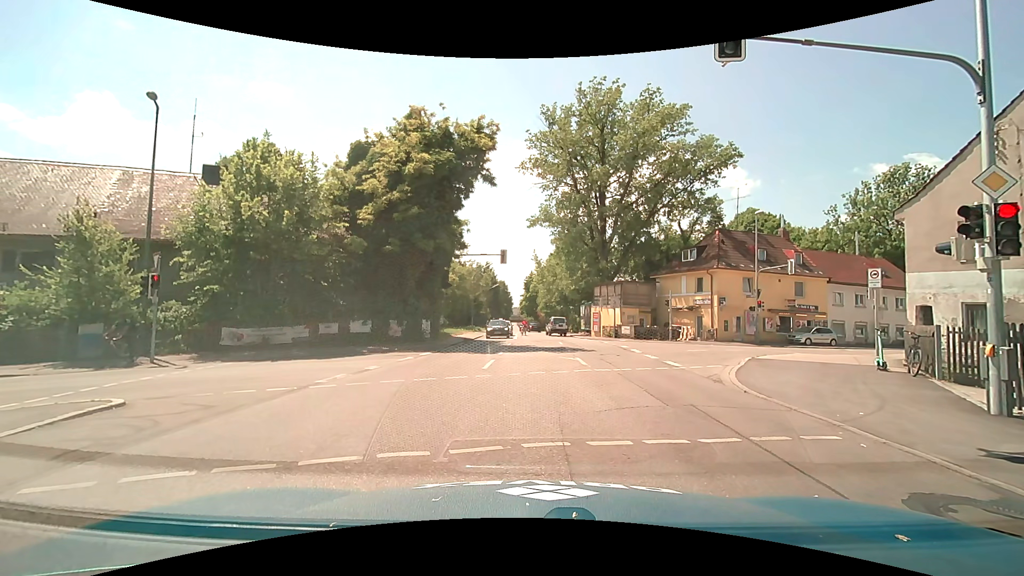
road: secondary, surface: asphalt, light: Day
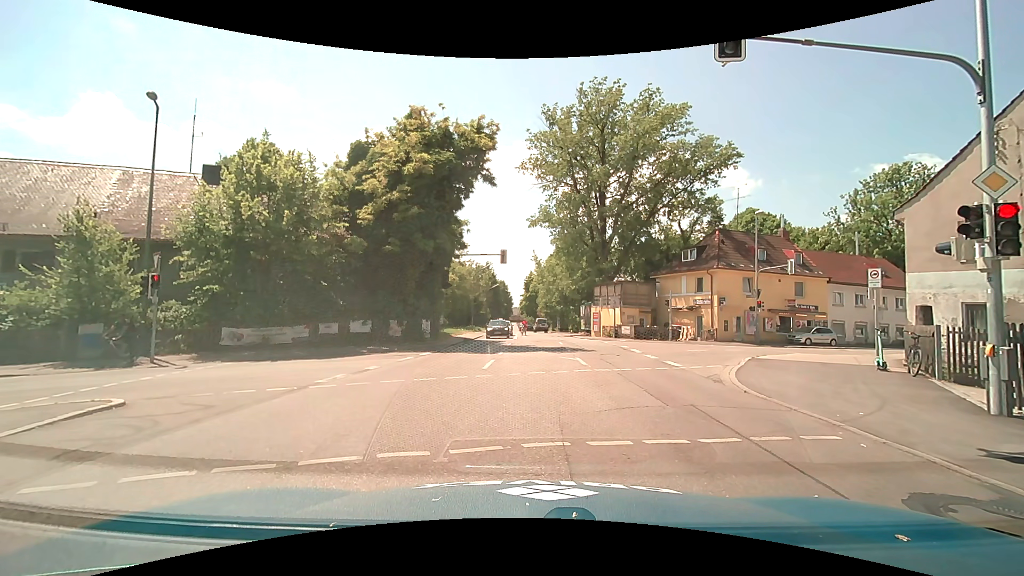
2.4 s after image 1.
(0.0, 0.0) m; 0°
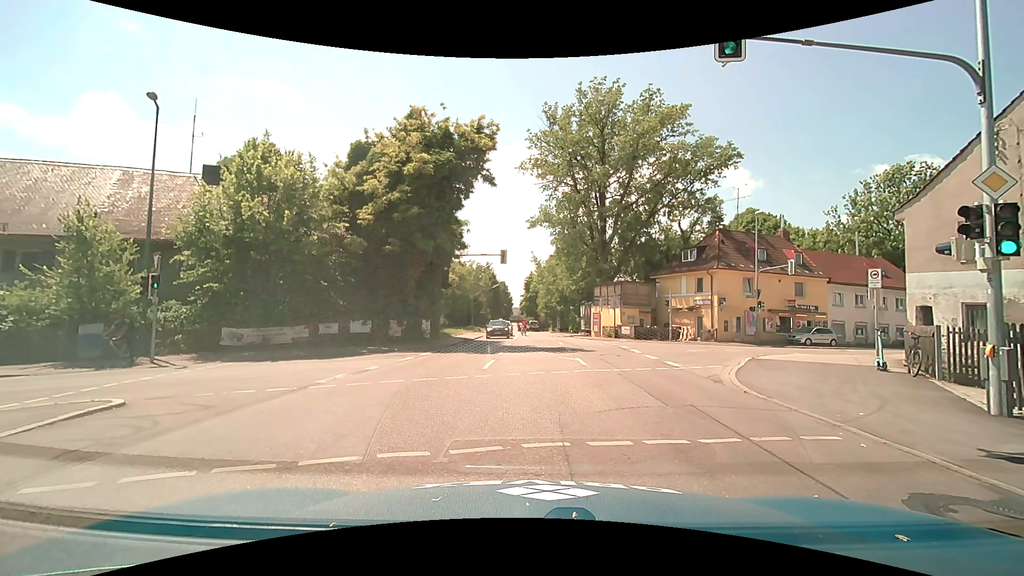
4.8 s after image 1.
(0.0, 0.0) m; 0°
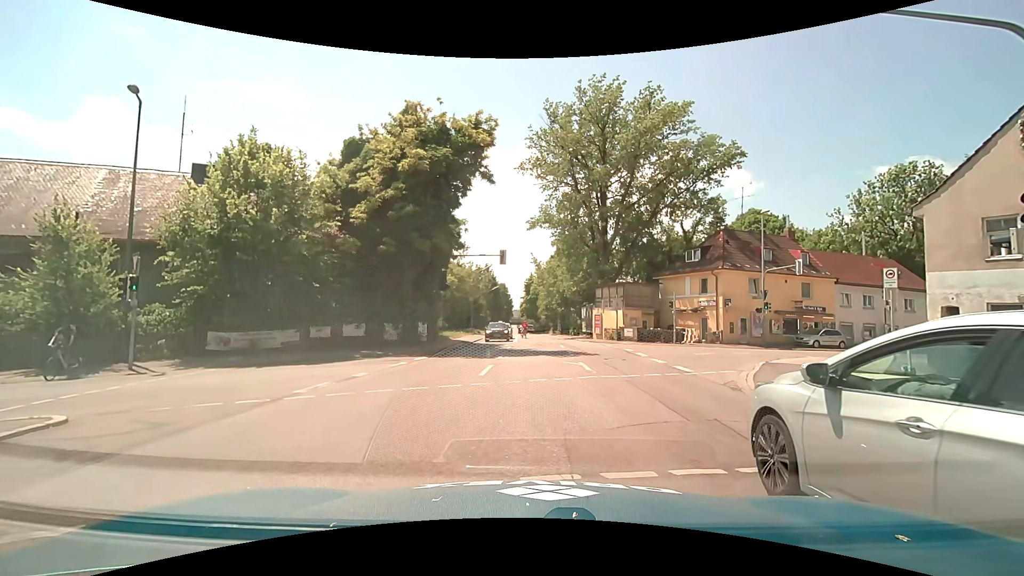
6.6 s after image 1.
(0.0, +1.0) m; 0°
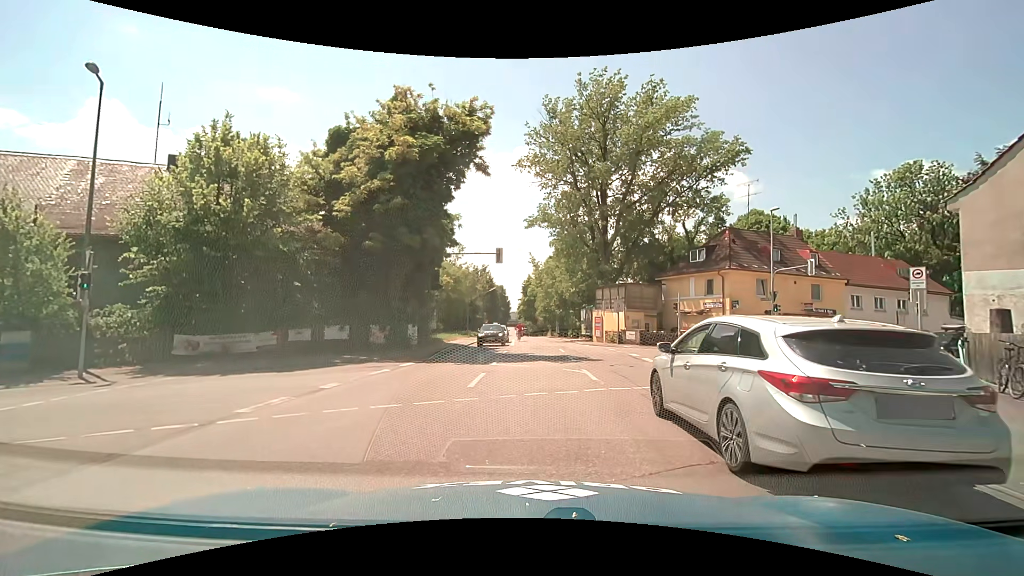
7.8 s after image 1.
(0.0, +1.8) m; 0°
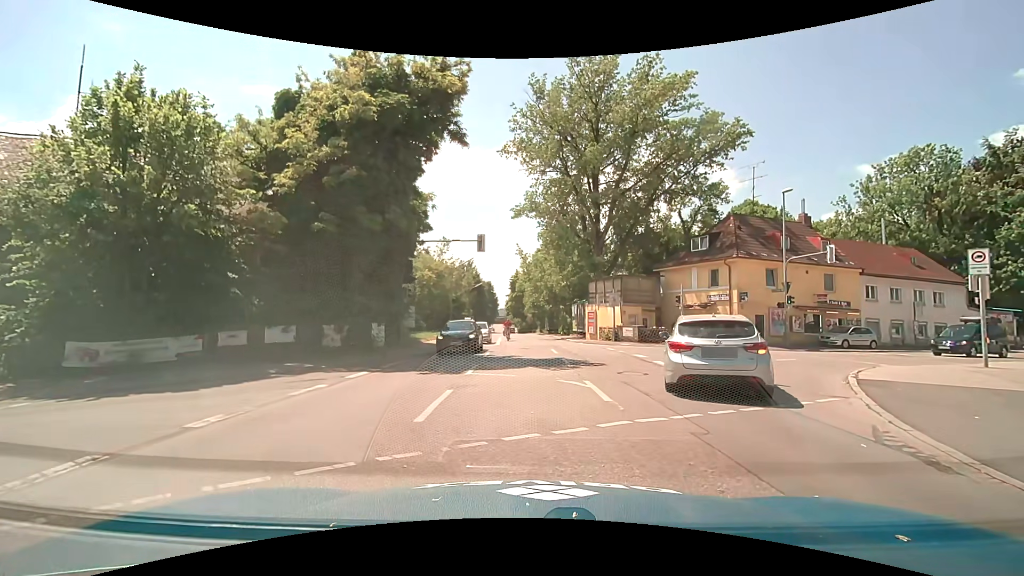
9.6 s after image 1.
(-0.1, +3.7) m; 0°
